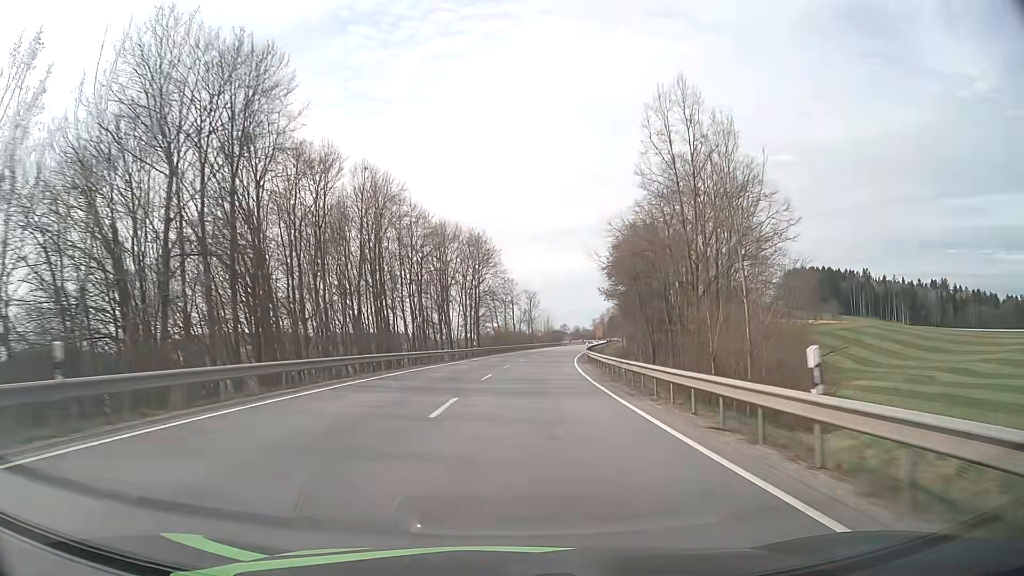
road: primary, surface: asphalt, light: Day
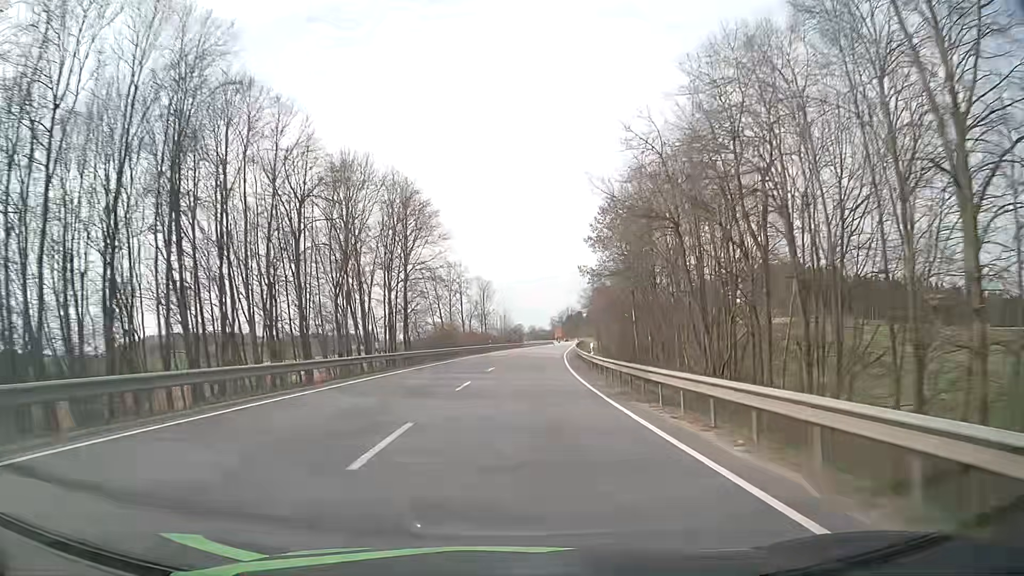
(+1.0, +28.9) m; +4°
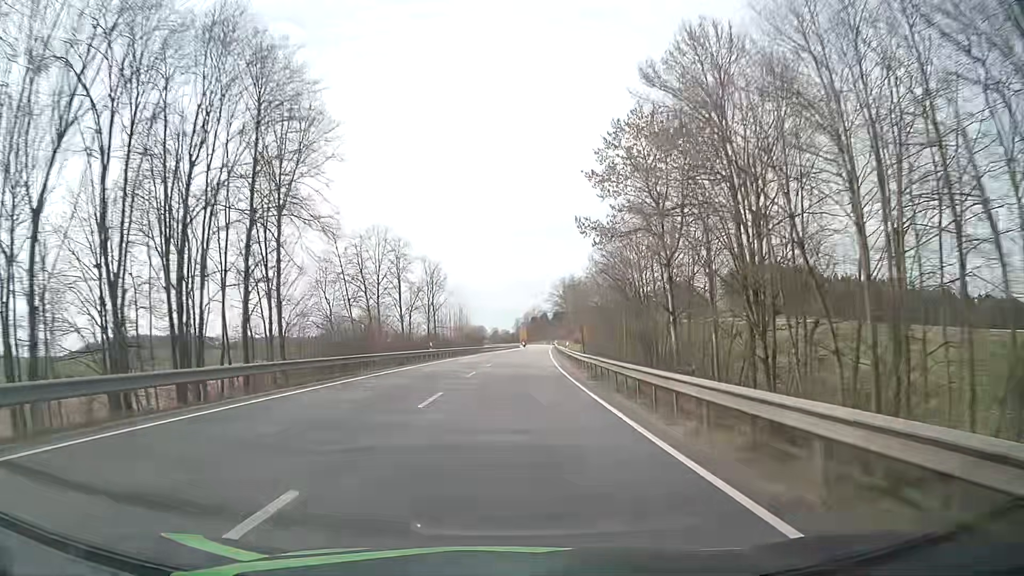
(+0.9, +29.2) m; +3°
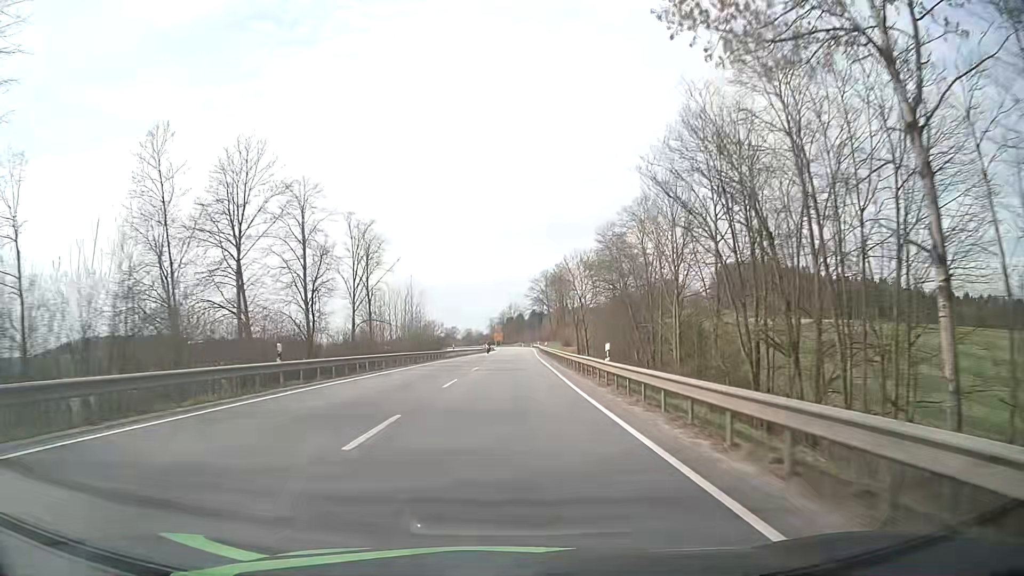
(+0.6, +29.6) m; +2°
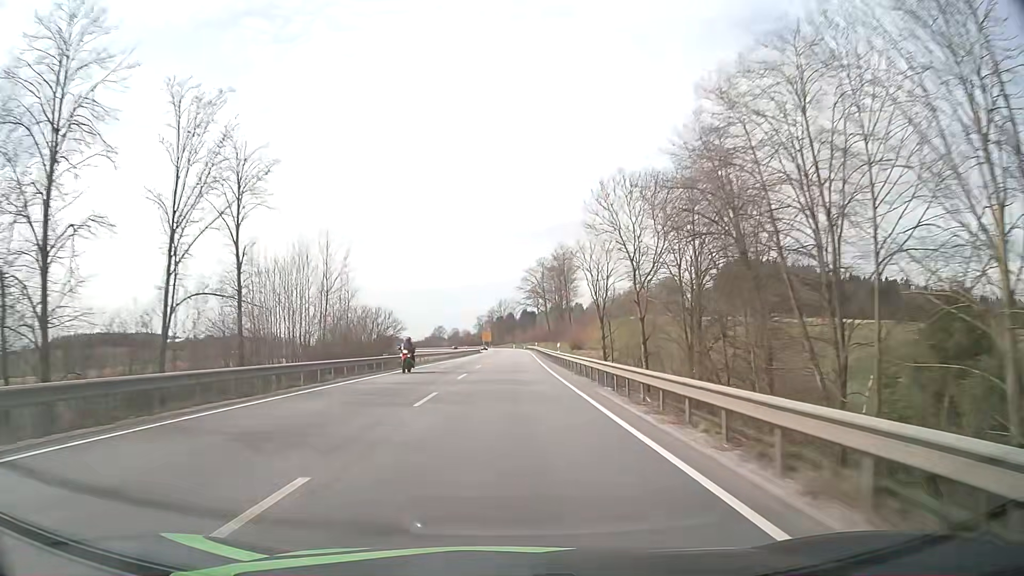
(+0.3, +29.9) m; +1°
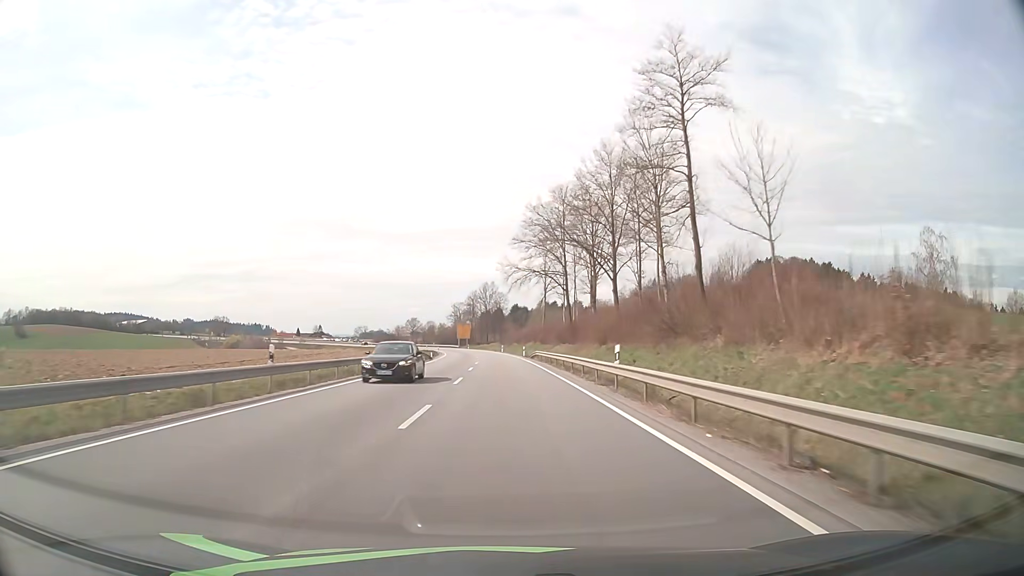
(+0.6, +76.4) m; +1°
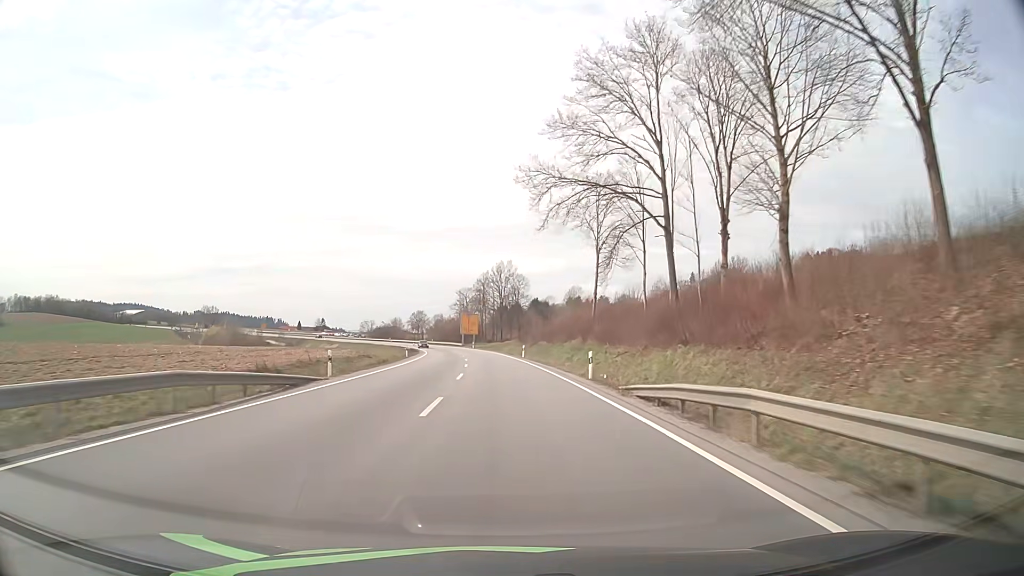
(-0.6, +46.8) m; -1°
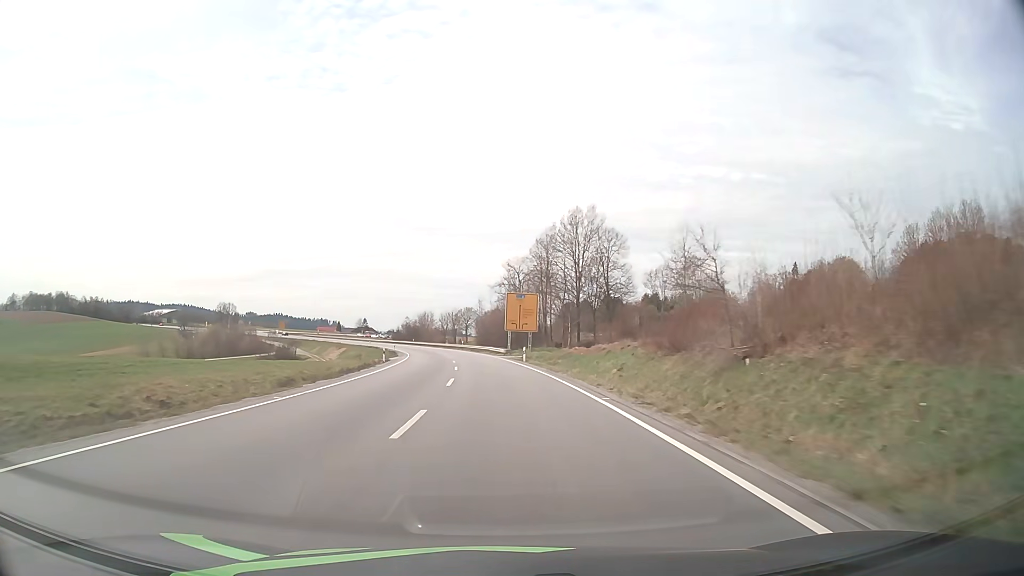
(-2.2, +63.3) m; -5°
(0, +10) (0, +20) (-1, +30) (-2, +40) (-3, +50) (-4, +60) (-5, +70) (-7, +80) (-8, +89) (-10, +99) m
